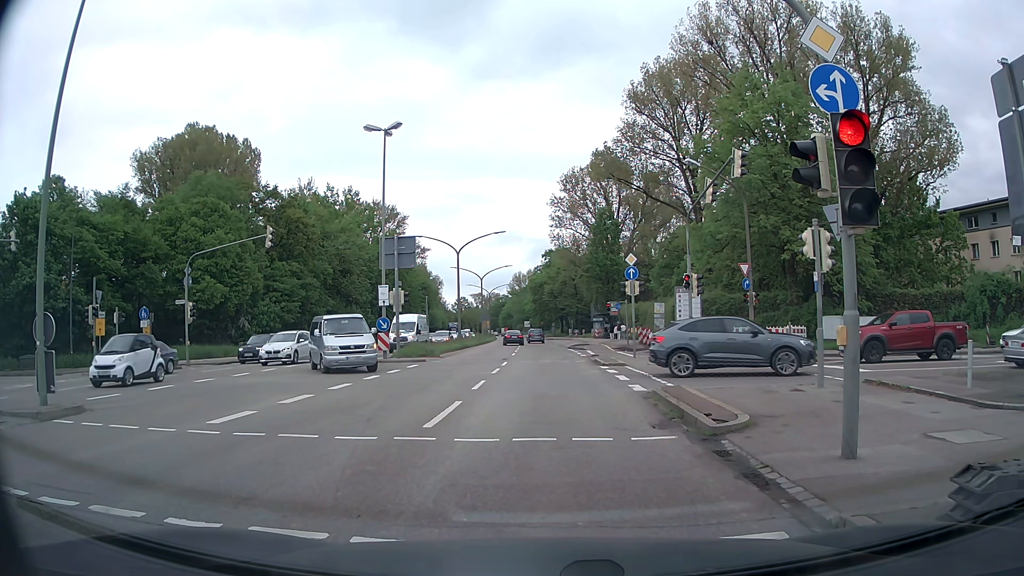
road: primary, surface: asphalt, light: Day
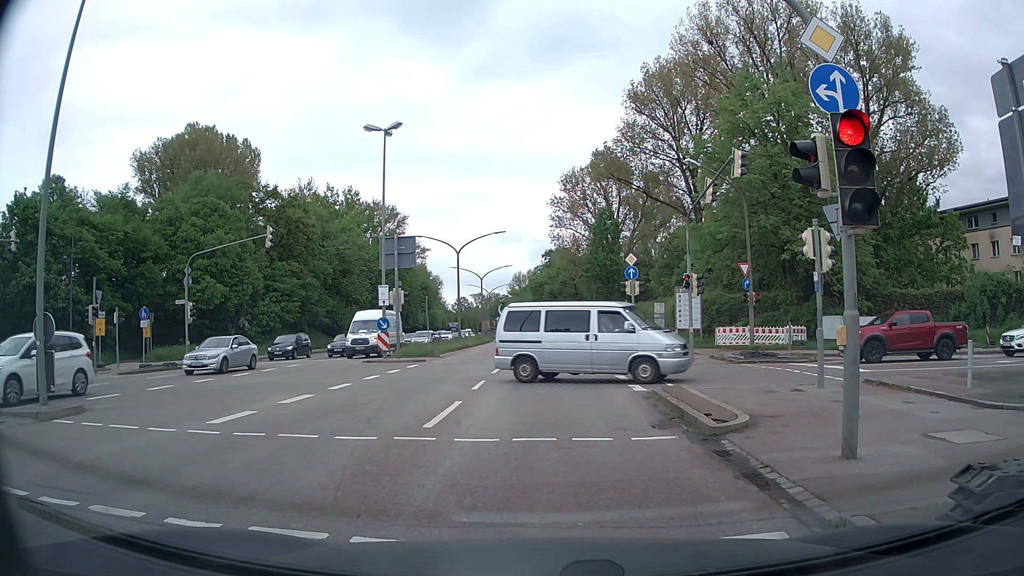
(0.0, 0.0) m; 0°
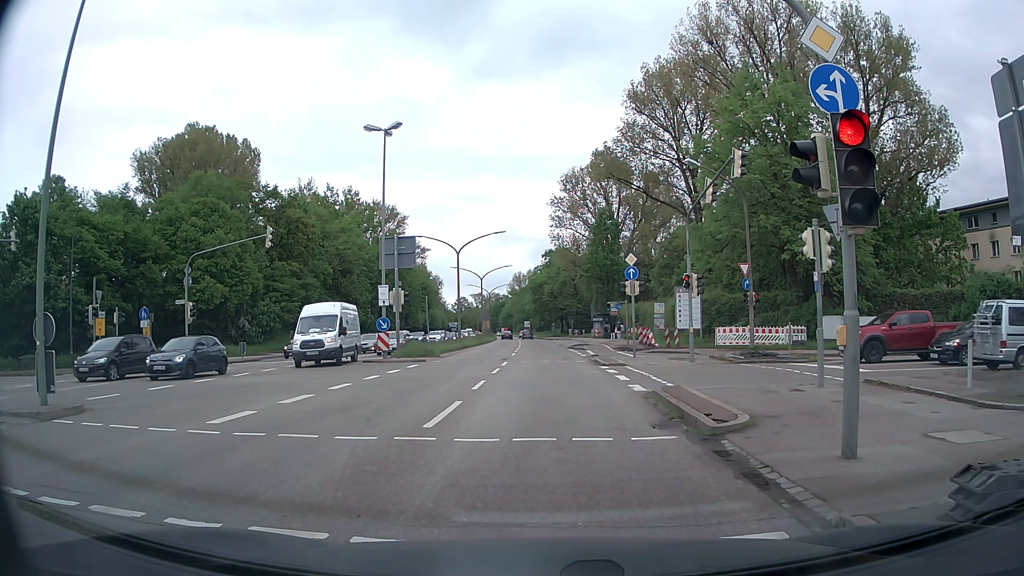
(0.0, 0.0) m; 0°
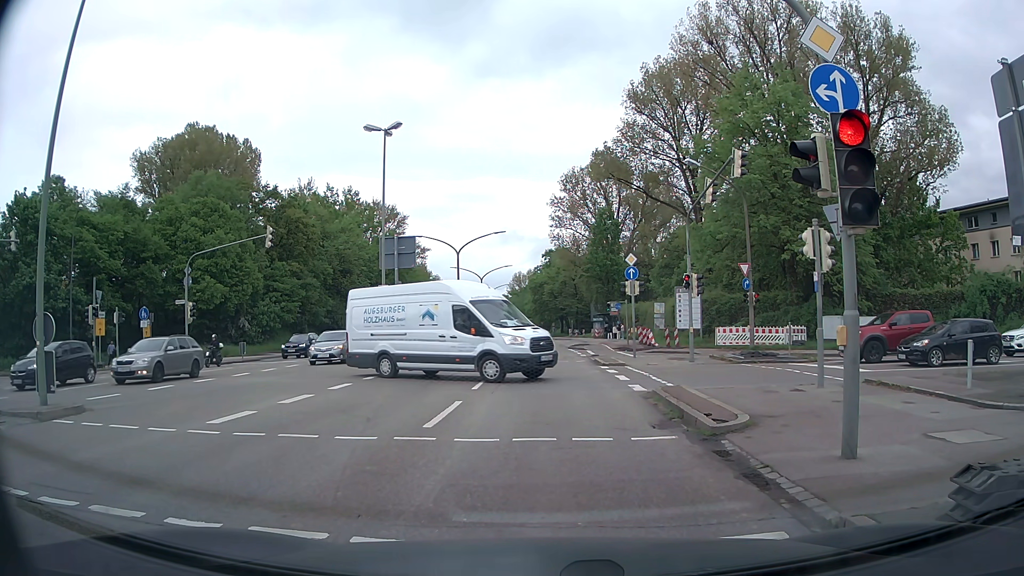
(0.0, 0.0) m; 0°
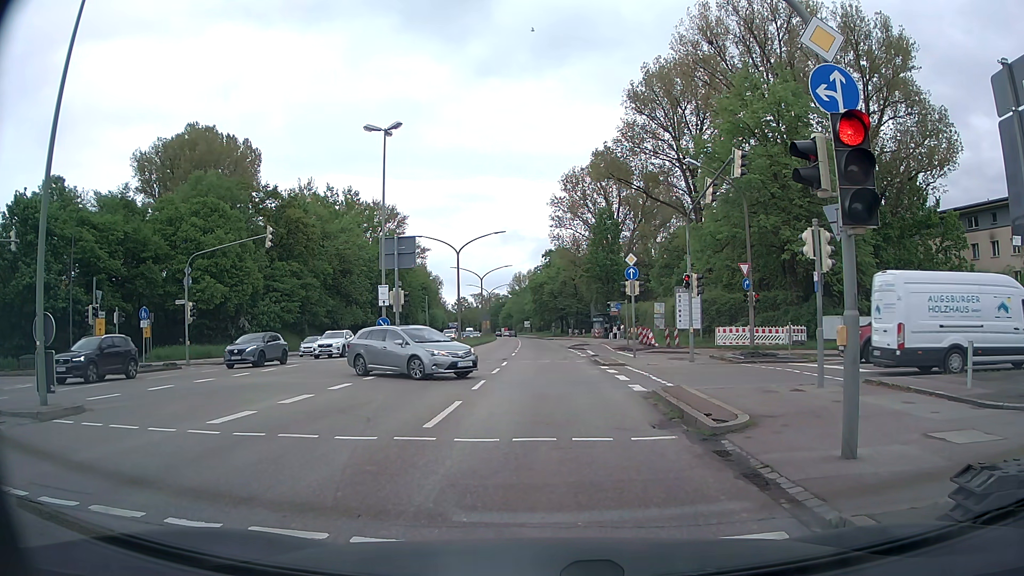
(0.0, 0.0) m; 0°
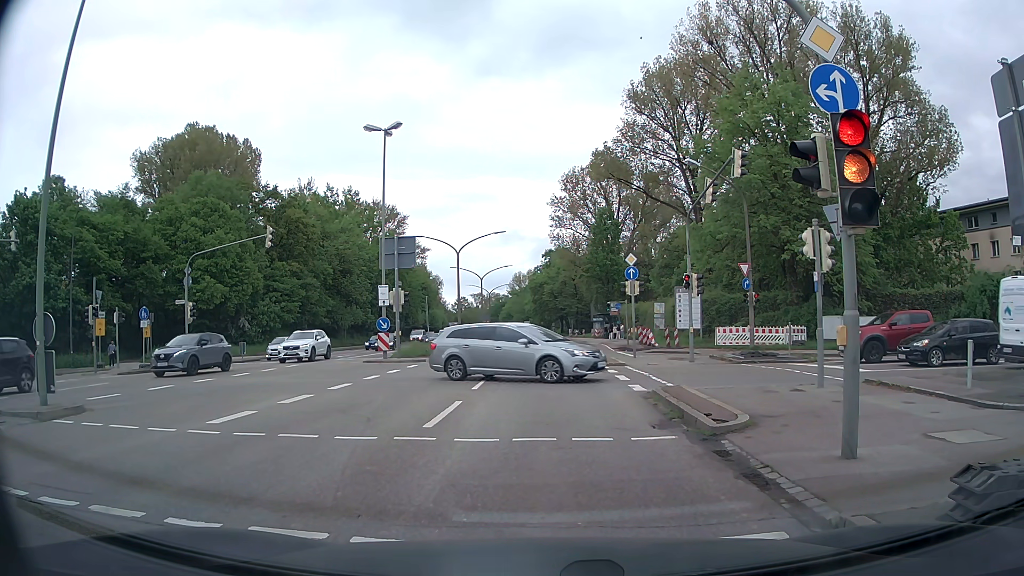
(0.0, 0.0) m; 0°
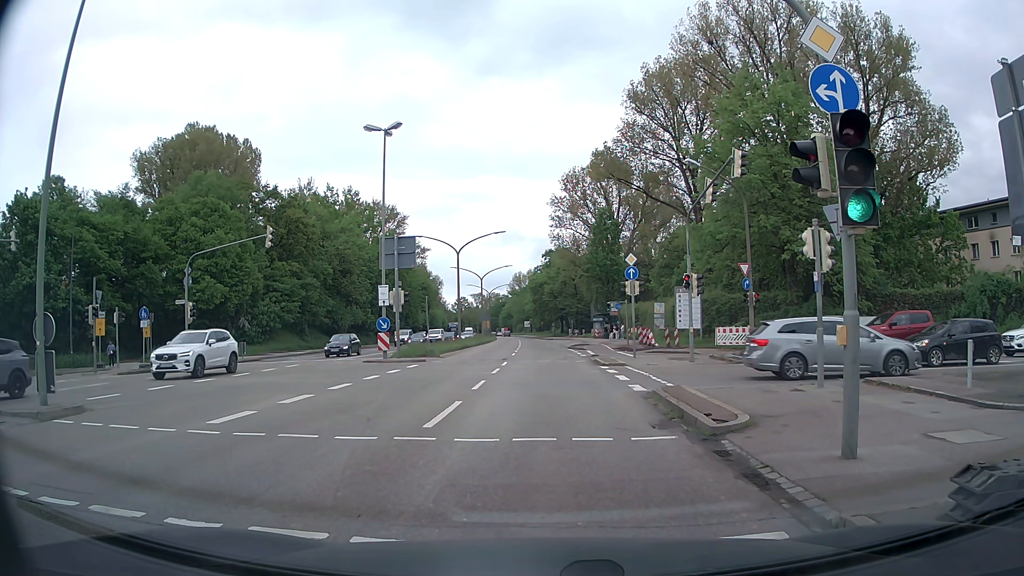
(0.0, 0.0) m; 0°
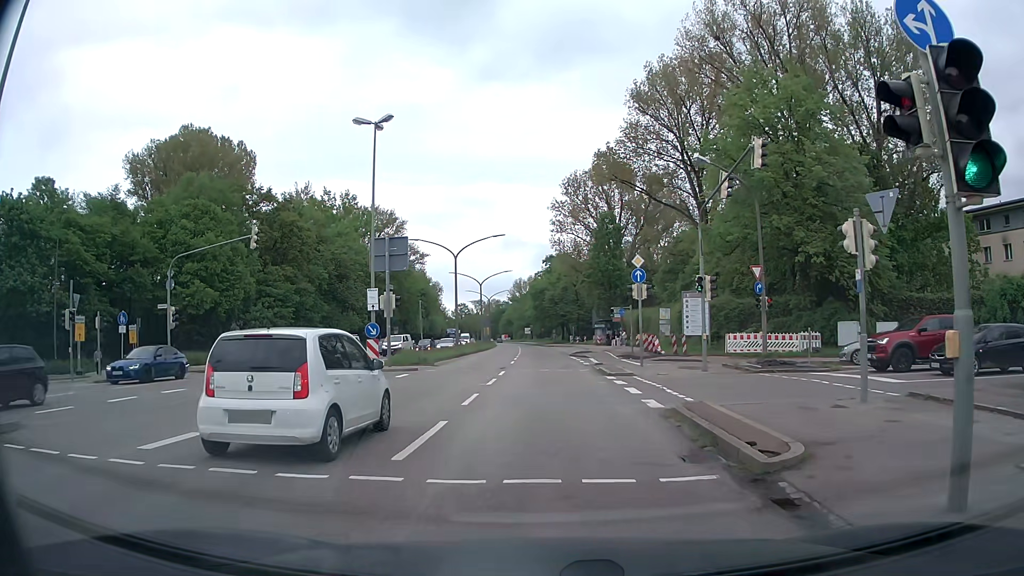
(0.0, +2.3) m; +1°
(0, +10) (0, +20) (0, +30) (+1, +40) (+1, +50) (0, +60) (0, +70) (0, +80) (0, +90) (0, +100) m
